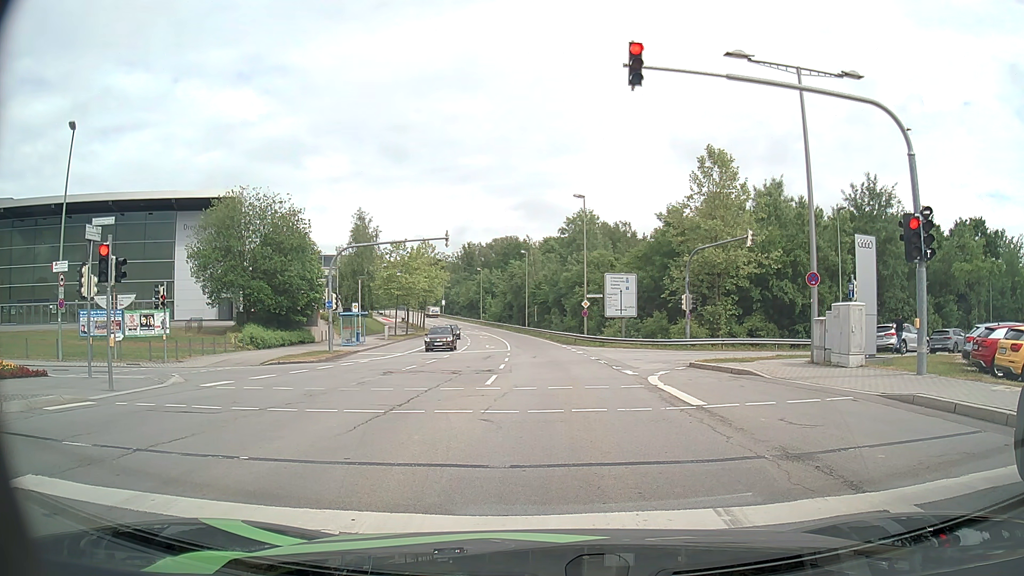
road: secondary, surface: asphalt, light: Day
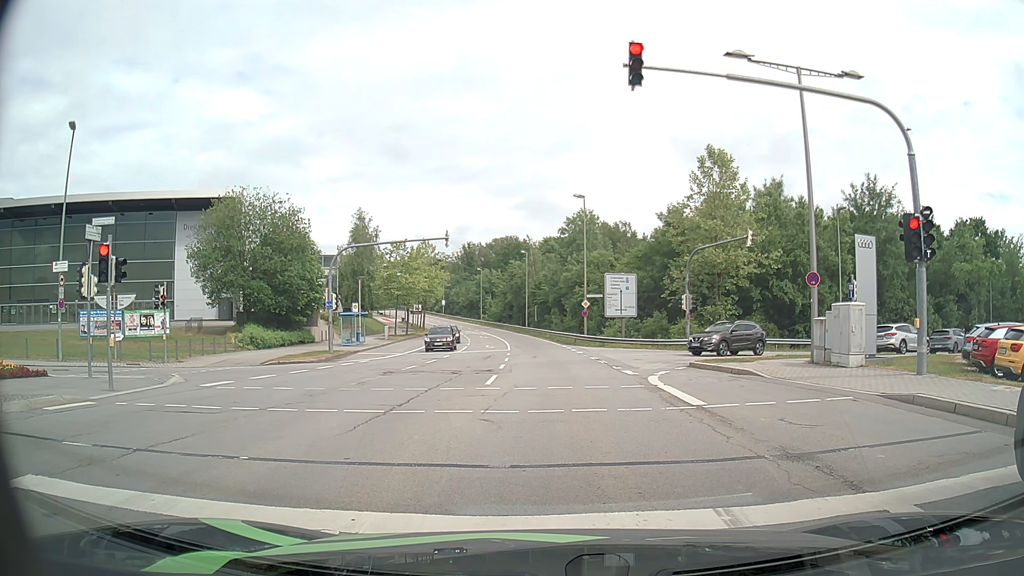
(0.0, 0.0) m; 0°
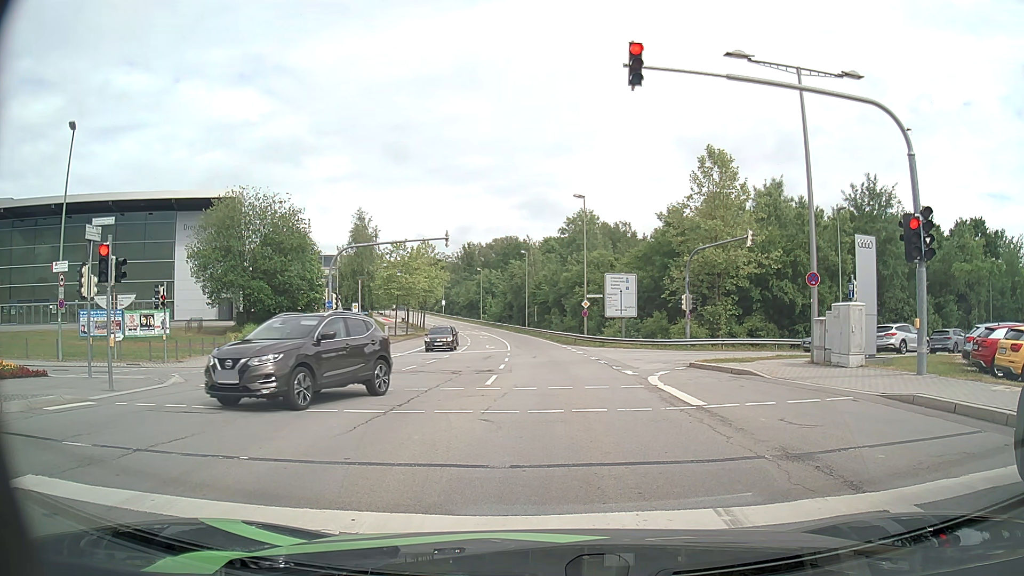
(0.0, 0.0) m; 0°
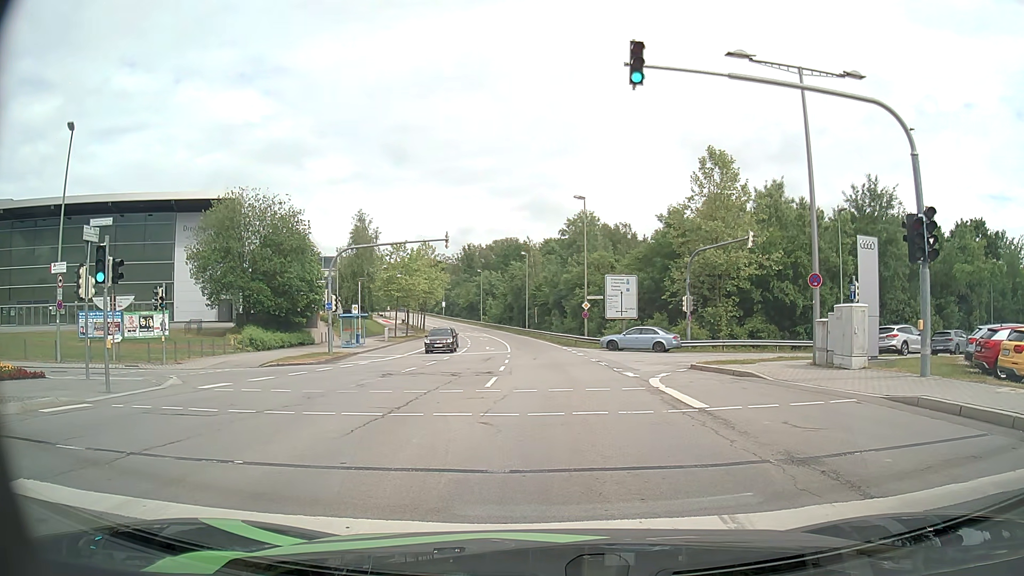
(0.0, +0.1) m; 0°
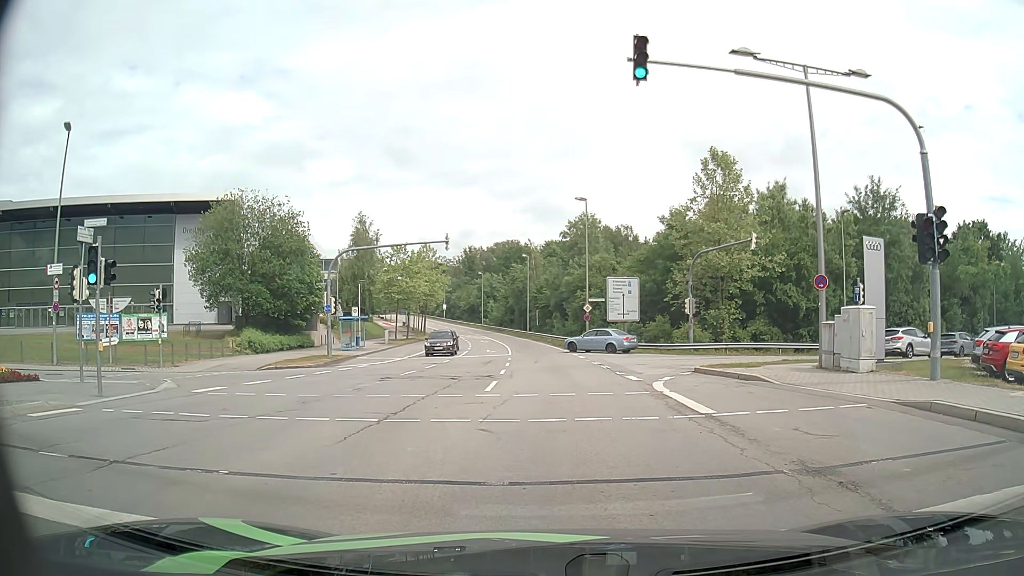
(0.0, +0.4) m; 0°
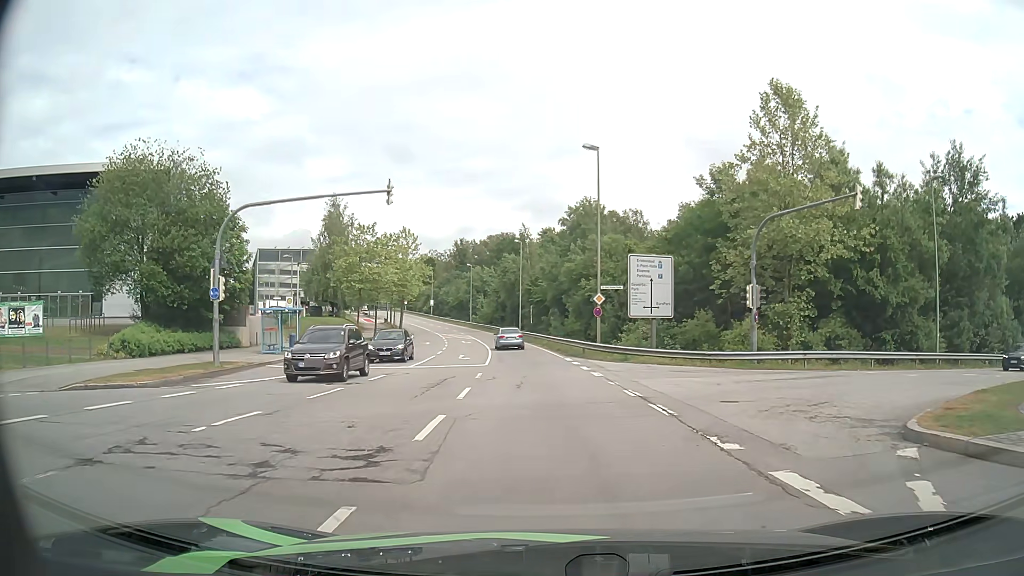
(+0.2, +13.9) m; +1°
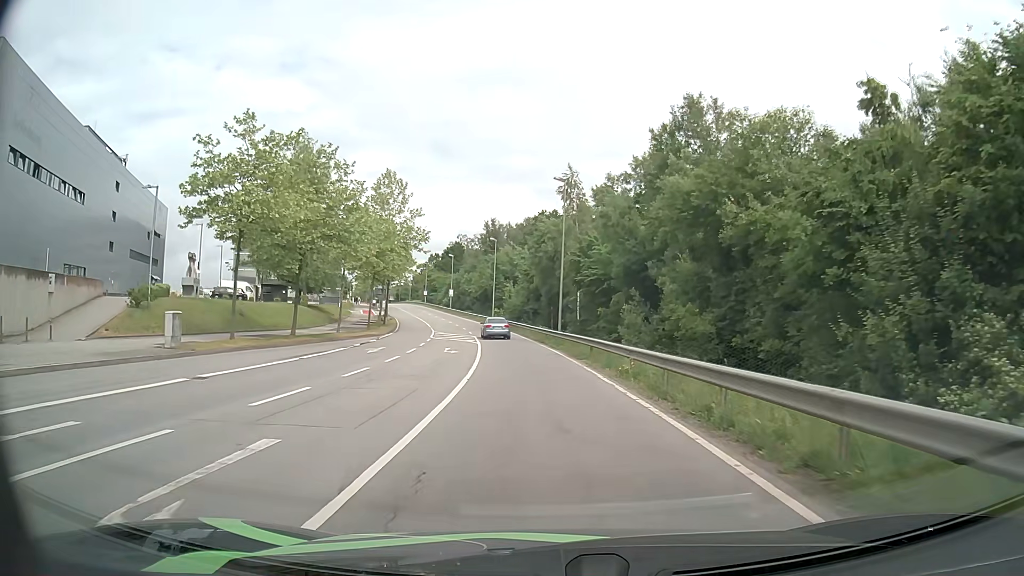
(-1.0, +30.6) m; -4°
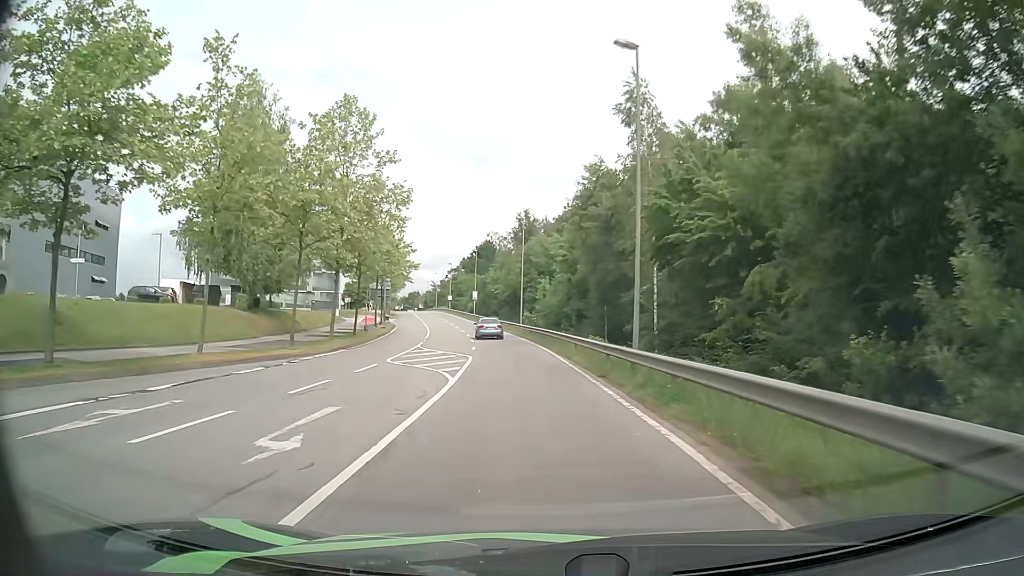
(-0.4, +22.1) m; -3°
(0, +10) (-1, +20) (-2, +30) (-3, +40) (-5, +50) (-7, +59) (-9, +69) (-12, +79) (-14, +89) (-16, +98) m
